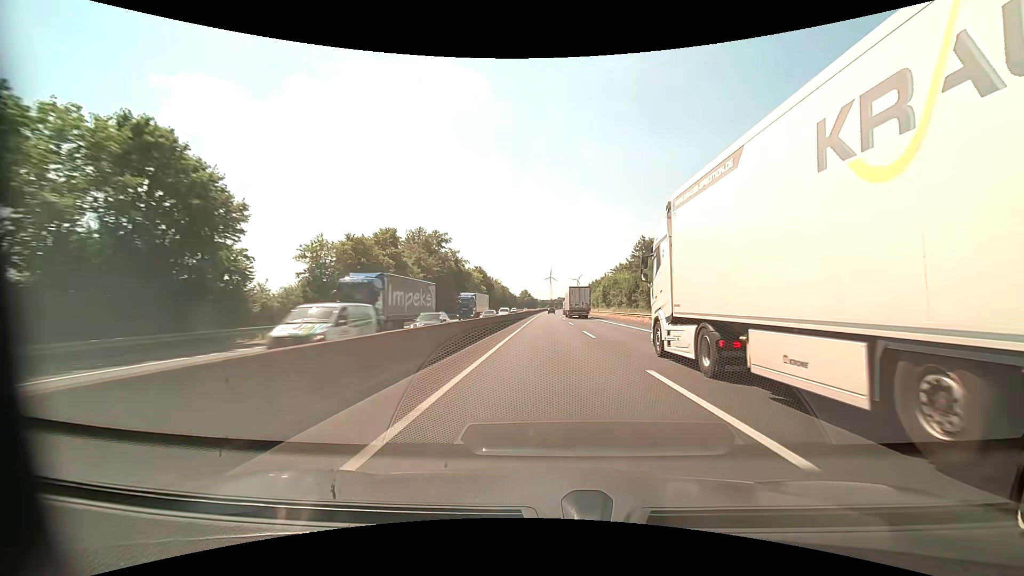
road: motorway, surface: asphalt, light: Day
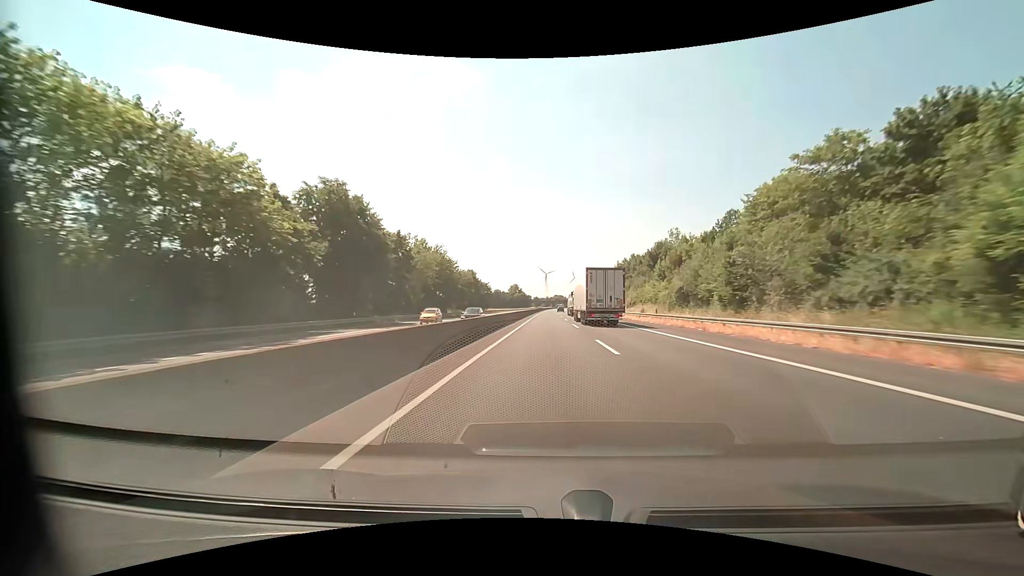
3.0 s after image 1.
(+0.2, +100.1) m; 0°
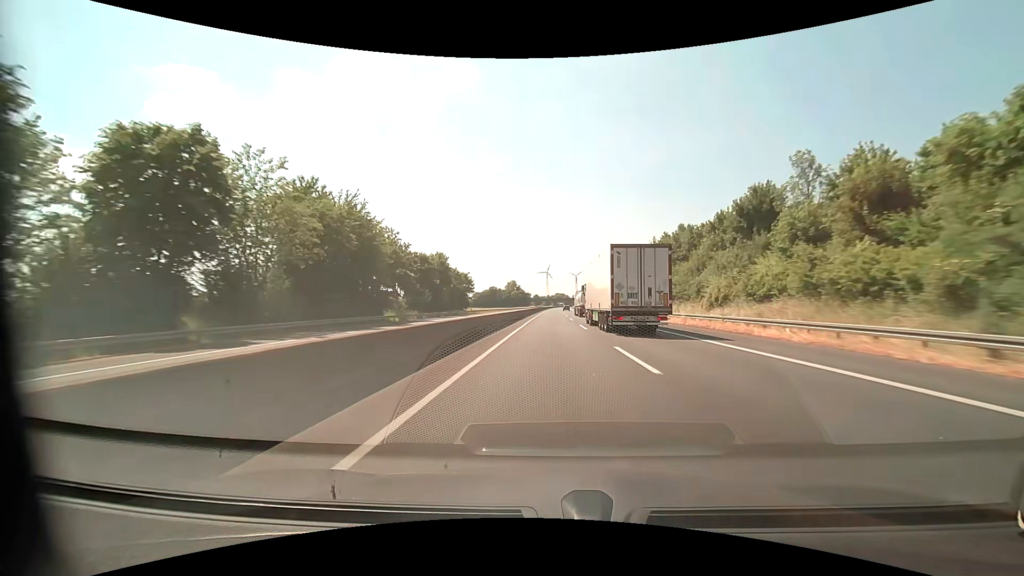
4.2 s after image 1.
(0.0, +40.8) m; 0°
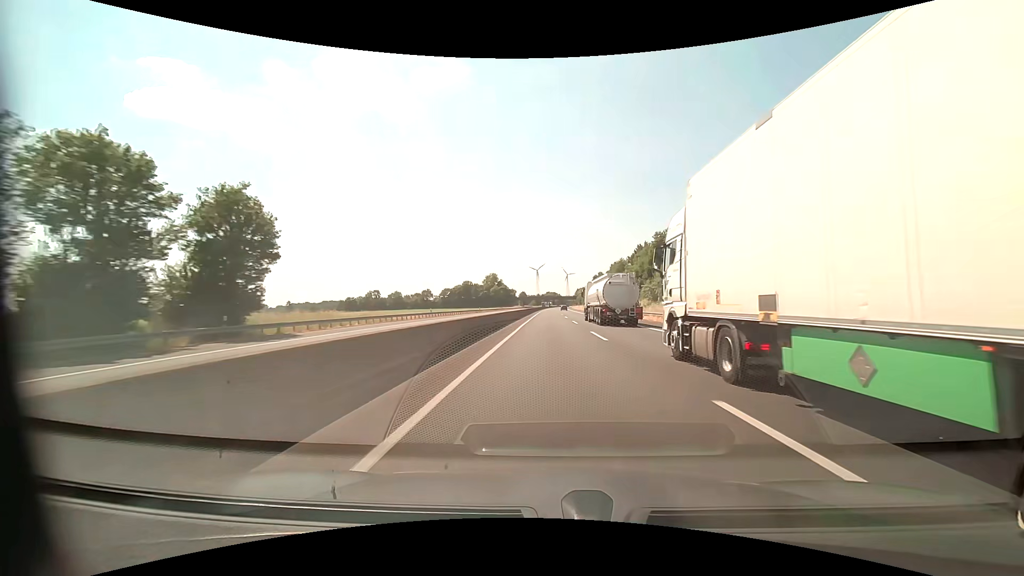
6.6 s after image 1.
(+0.5, +82.1) m; +1°
(0, +10) (0, +20) (0, +30) (0, +40) (0, +50) (0, +60) (0, +70) (+1, +80) (+1, +90) (+1, +100) m
